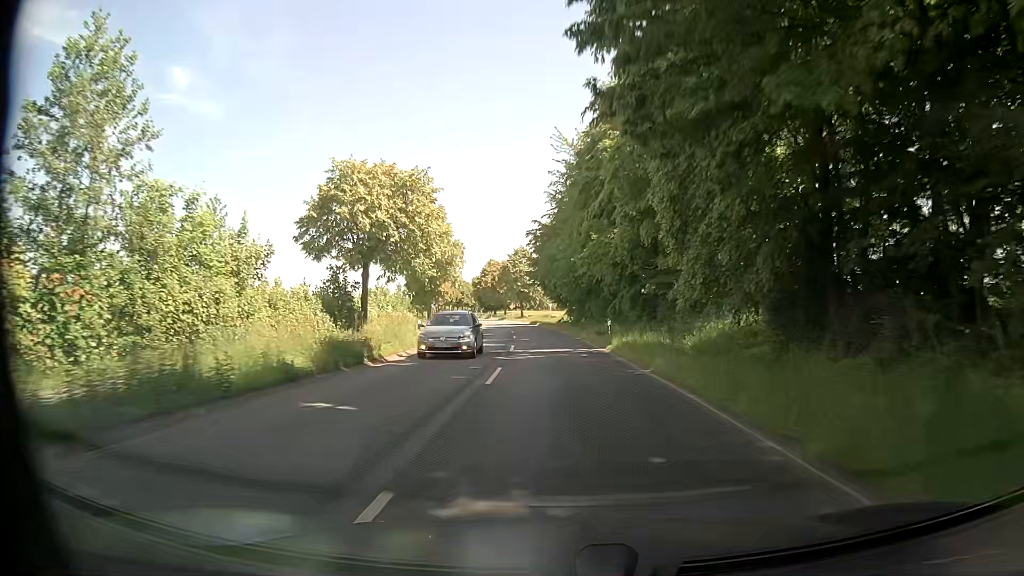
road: secondary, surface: asphalt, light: Day
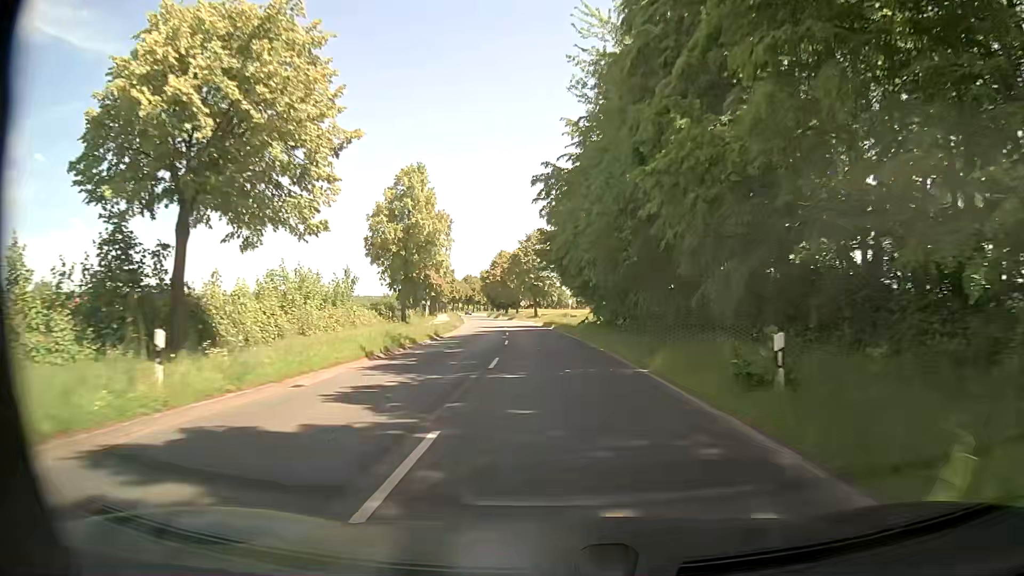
(-0.2, +21.5) m; -1°
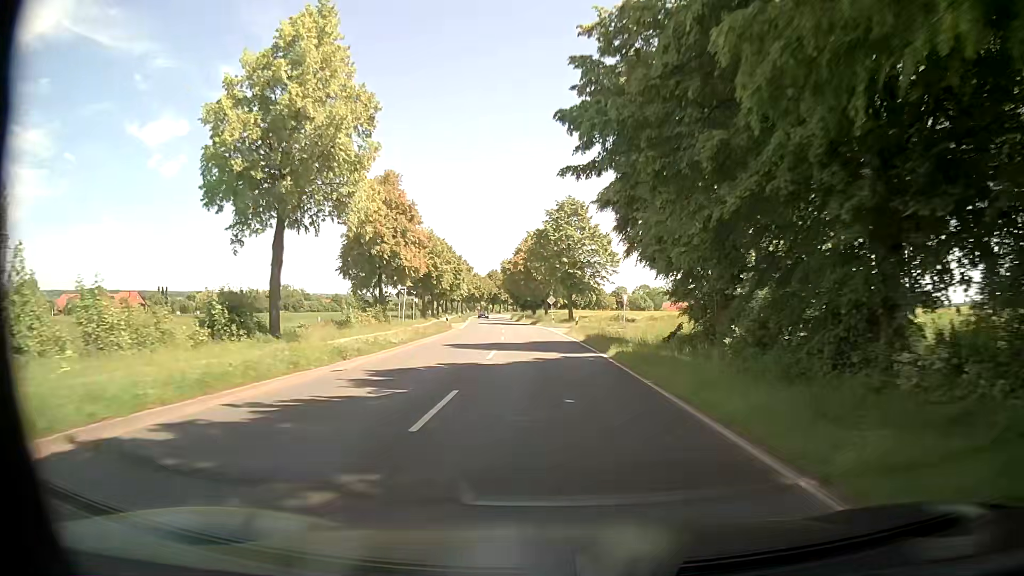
(-0.8, +32.3) m; -3°
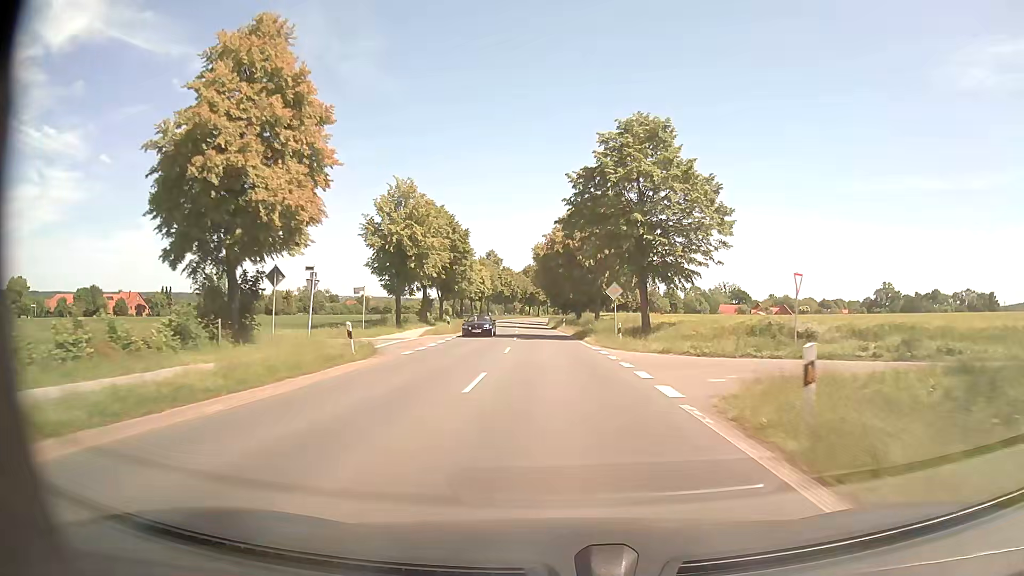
(-1.1, +32.3) m; -3°
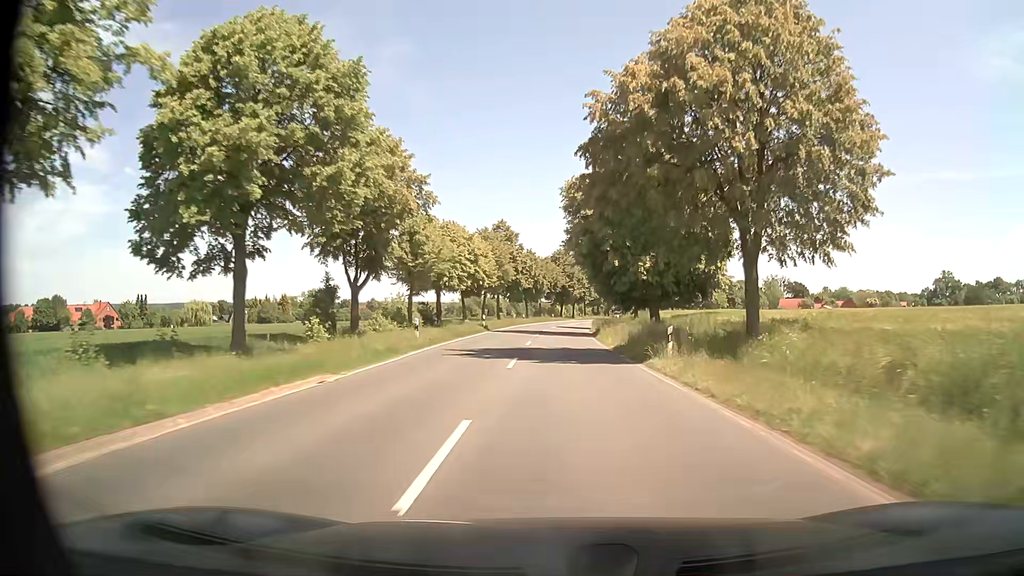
(-2.0, +43.0) m; -4°
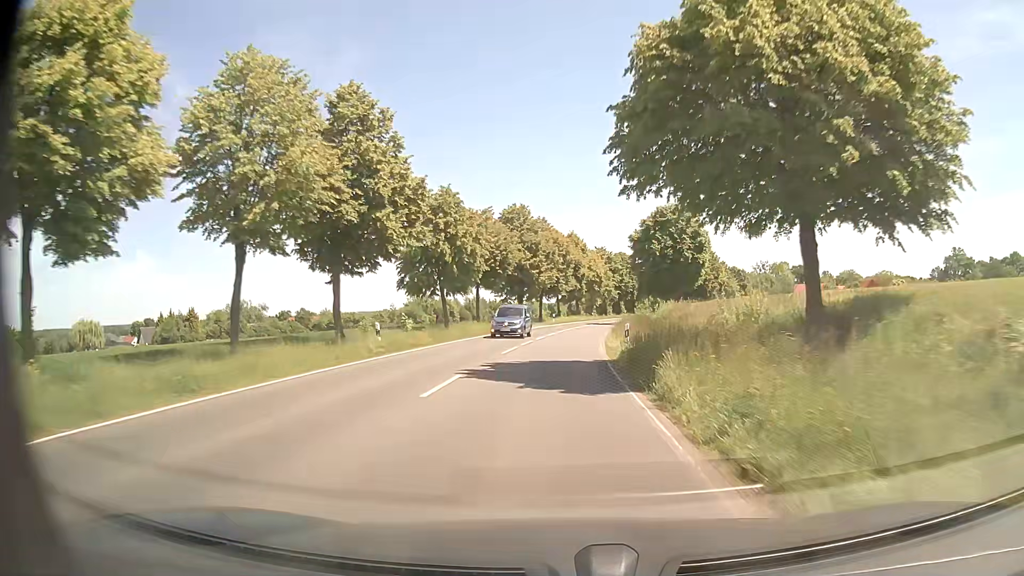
(+1.3, +53.9) m; +3°
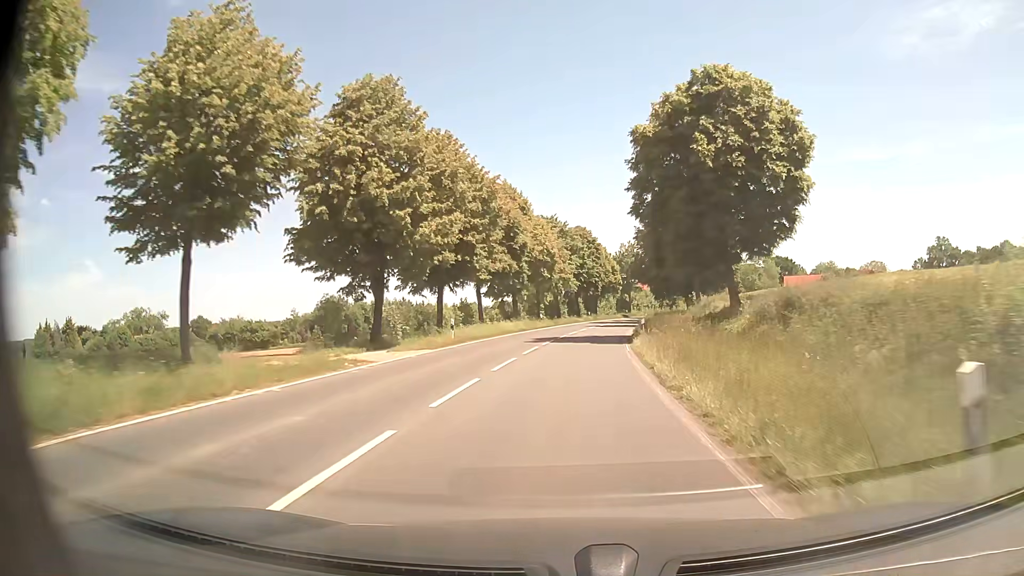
(+1.3, +43.1) m; +5°
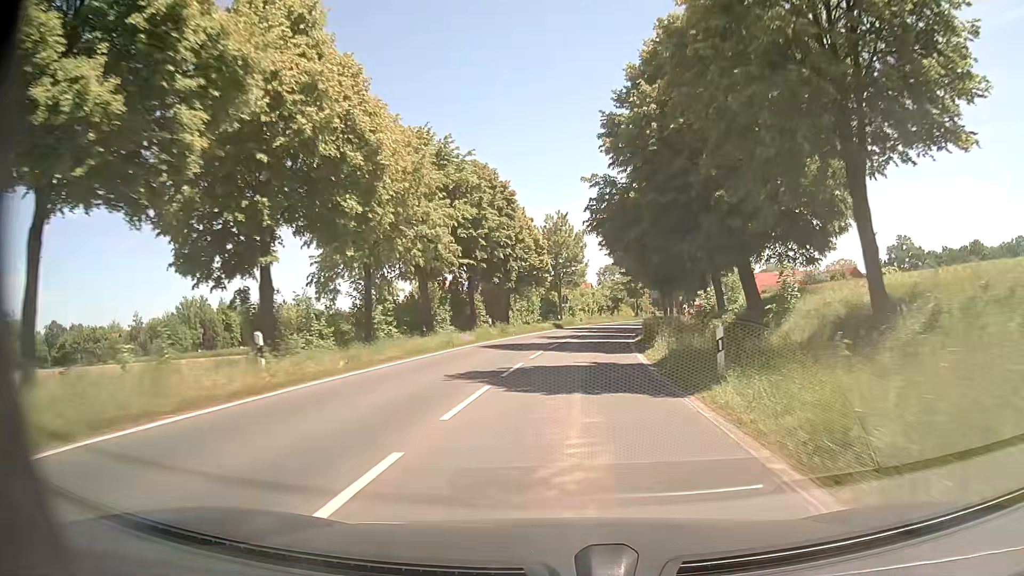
(+2.5, +42.9) m; +7°
(0, +10) (+1, +20) (+1, +30) (+2, +40) (+4, +50) (+5, +60) (+7, +69) (+9, +79) (+12, +89) (+14, +99) m
